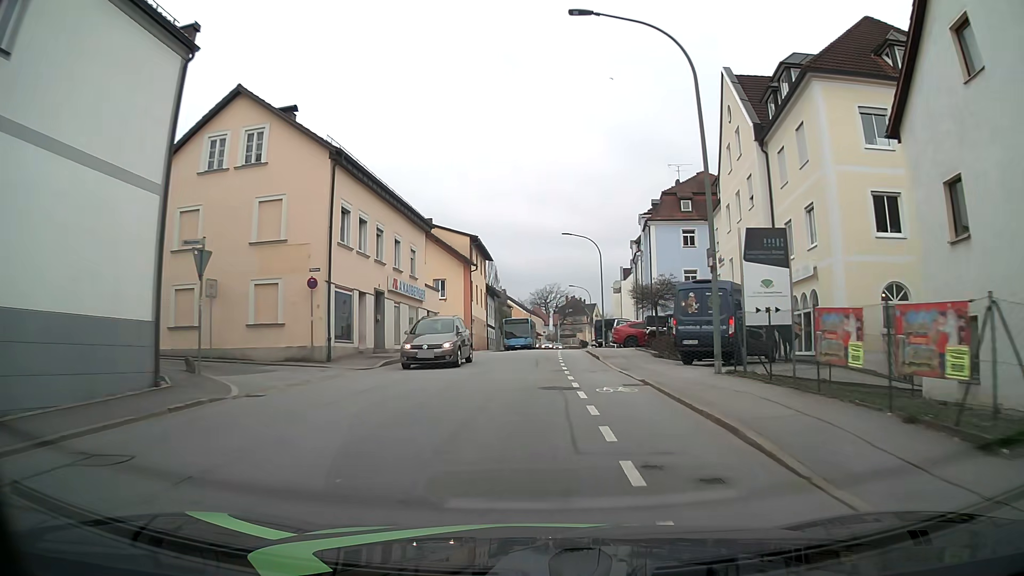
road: tertiary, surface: asphalt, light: Day
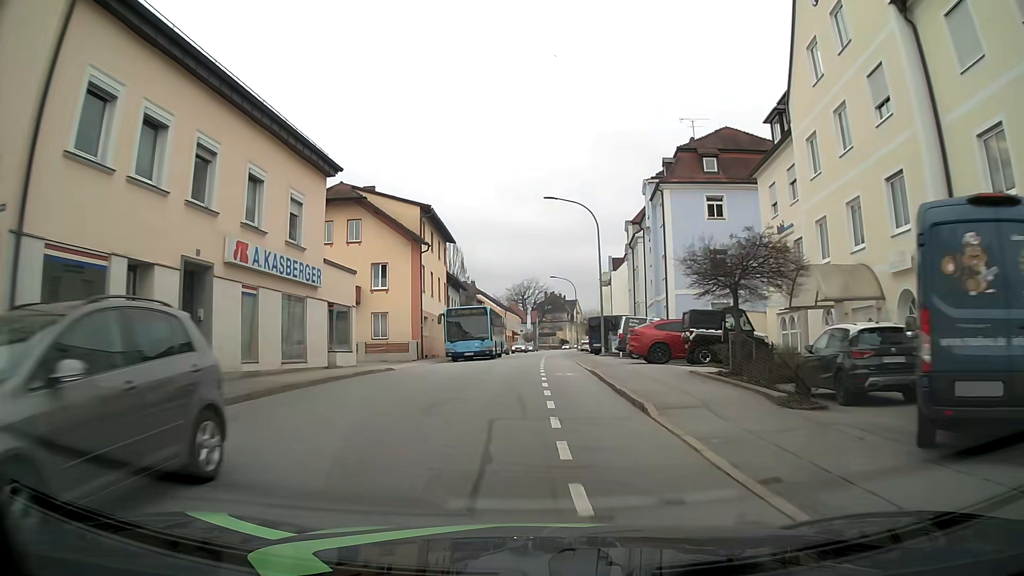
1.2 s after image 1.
(+0.2, +14.6) m; +2°
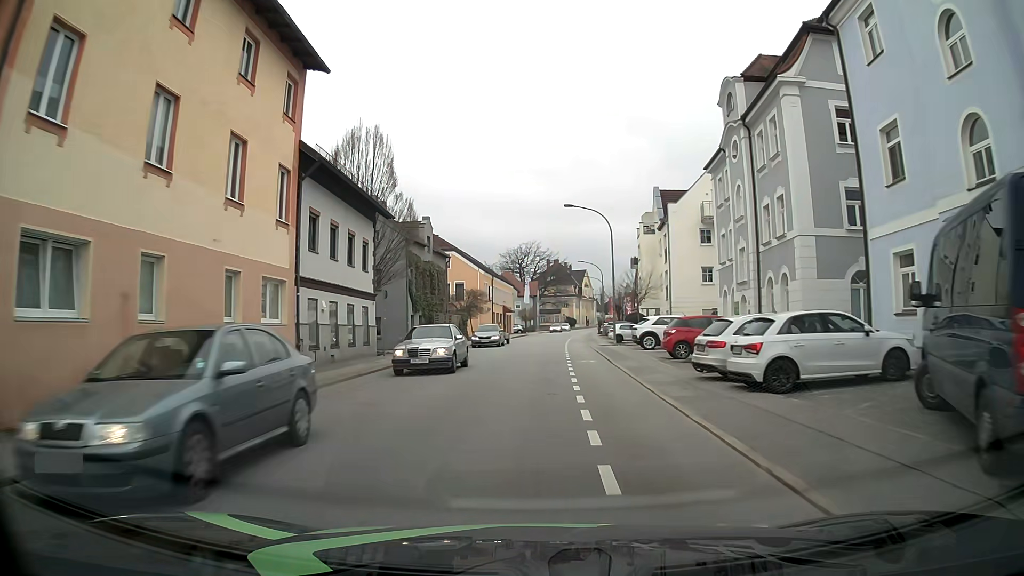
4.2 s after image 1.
(-0.4, +35.9) m; -1°
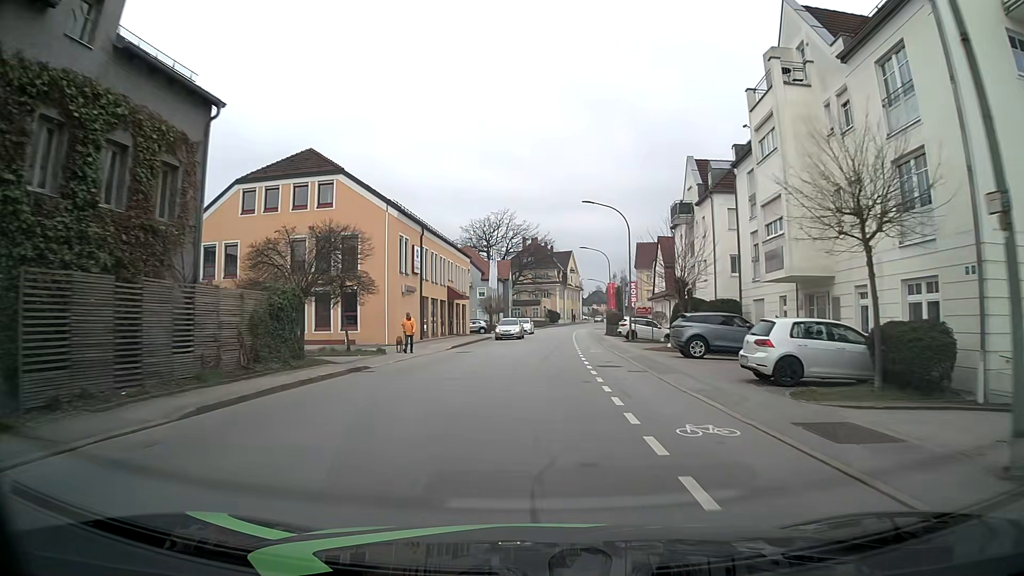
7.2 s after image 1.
(+0.2, +36.9) m; +2°
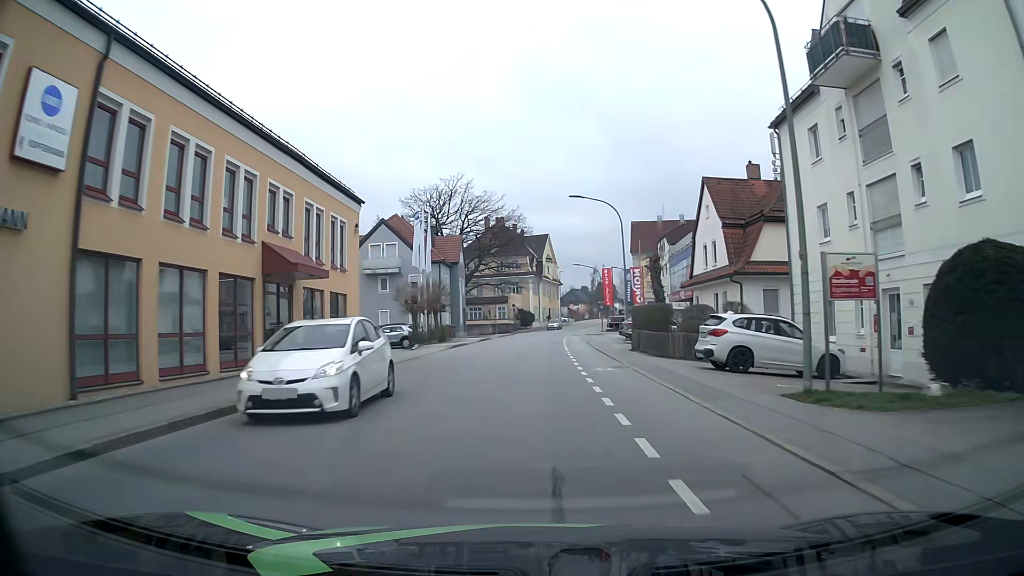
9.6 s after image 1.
(+0.9, +30.6) m; +2°
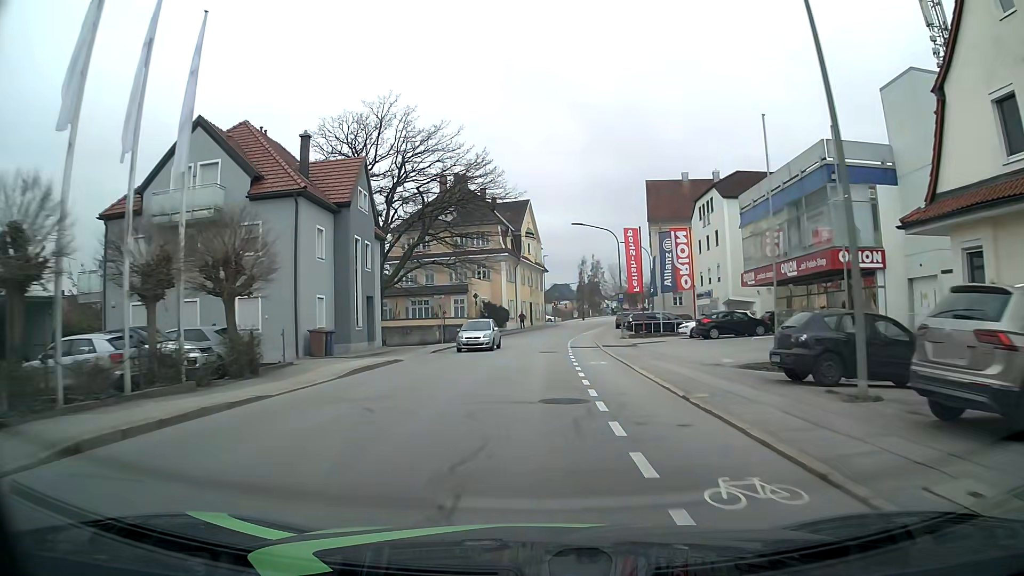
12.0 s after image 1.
(+0.7, +31.3) m; +2°
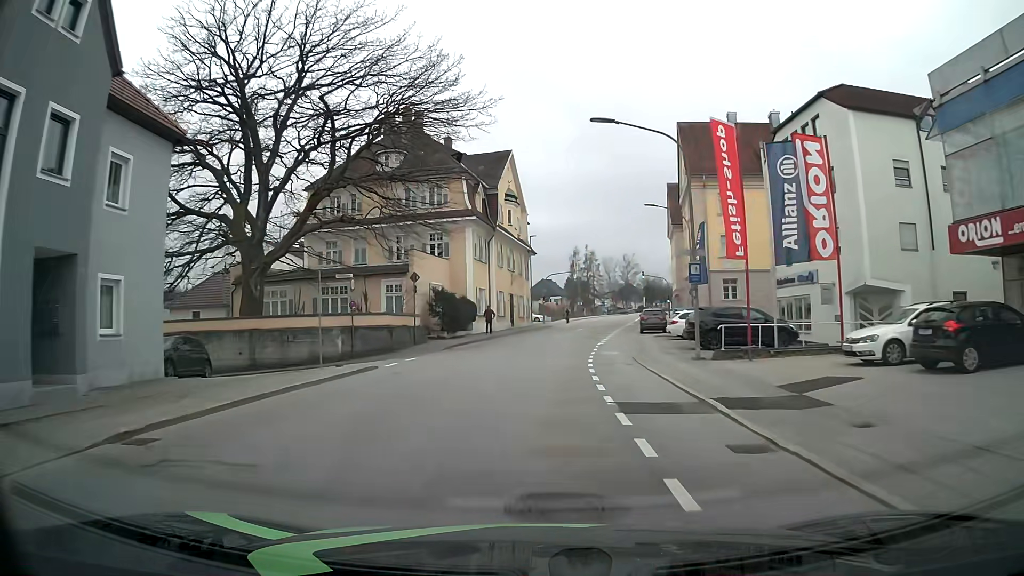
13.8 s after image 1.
(+0.2, +23.4) m; +1°
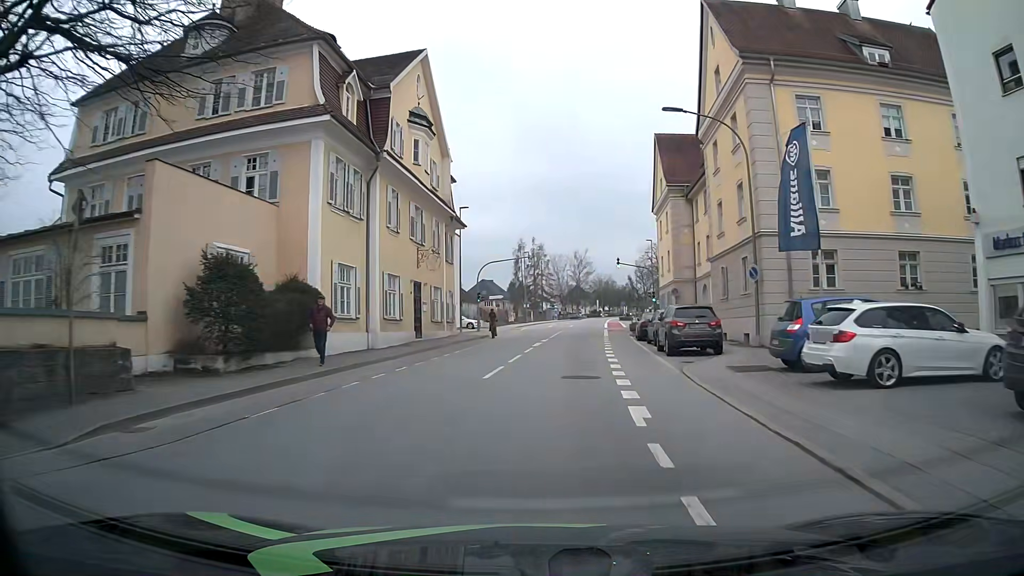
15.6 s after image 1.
(+0.7, +23.1) m; +5°
(0, +10) (+1, +20) (+2, +30) (+2, +40) (+3, +50) (+4, +60) (+5, +70) (+6, +80) (+7, +90) (+9, +100) m
